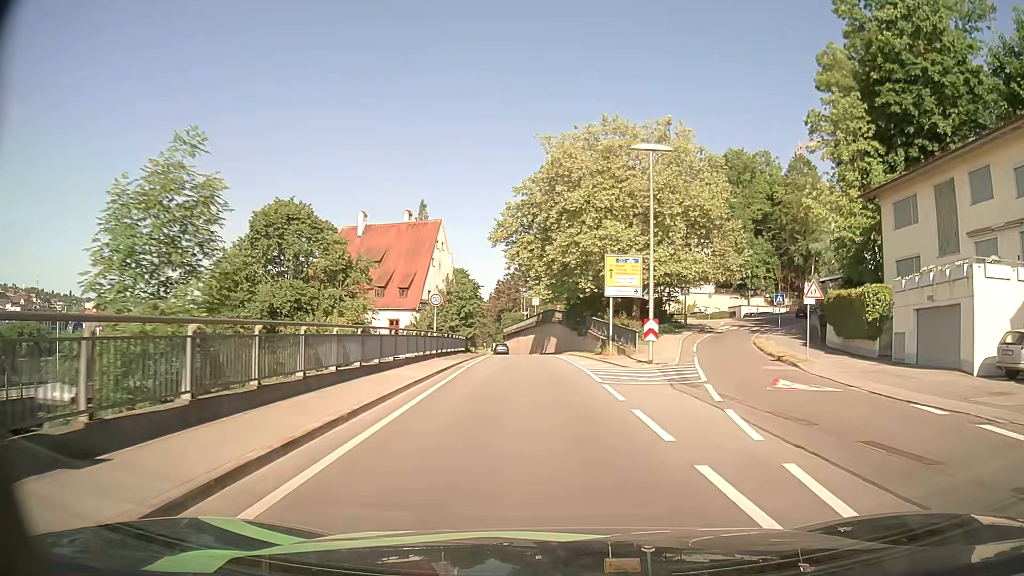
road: primary_link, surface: asphalt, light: Day
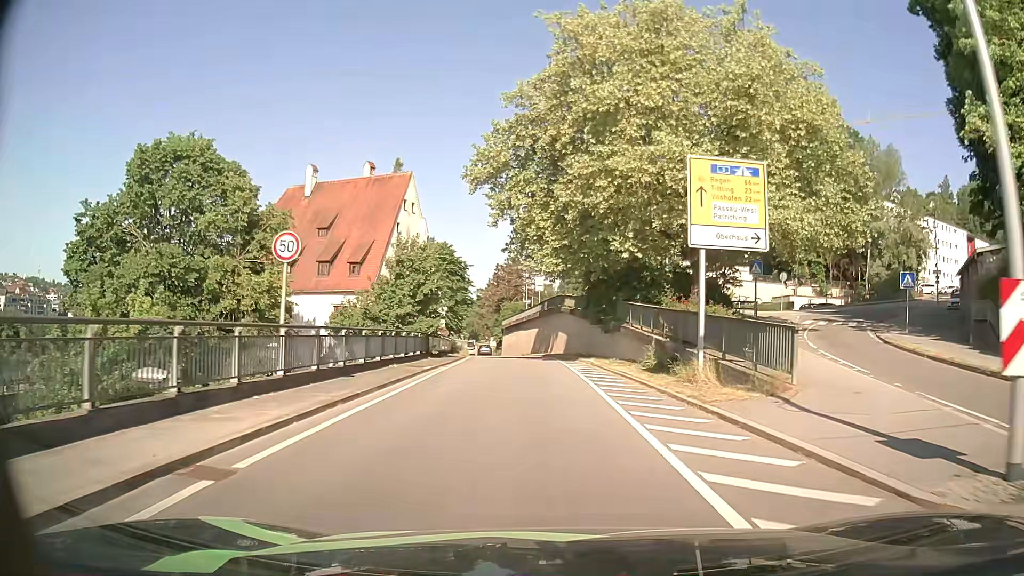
(0.0, +19.7) m; -1°
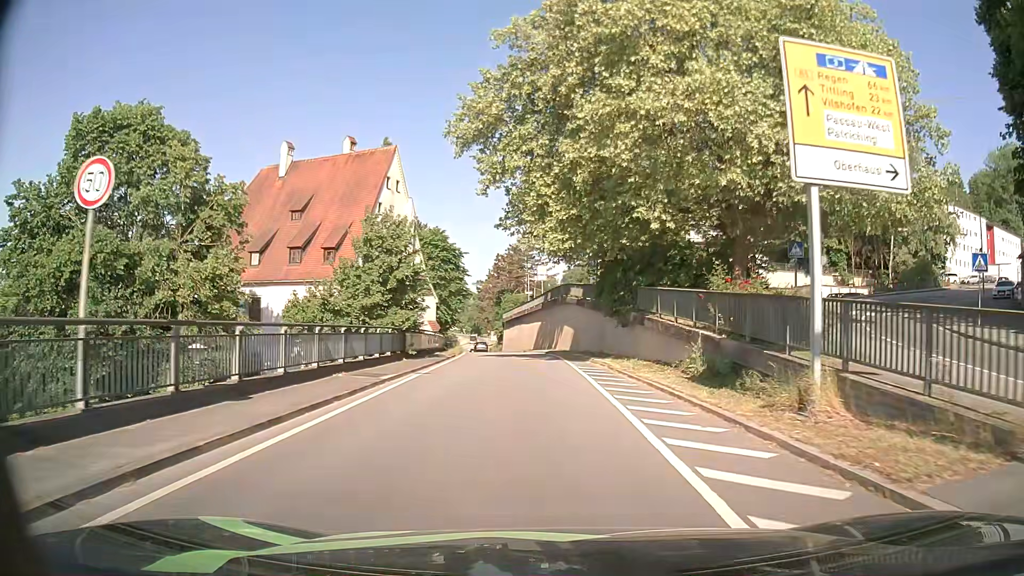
(0.0, +6.6) m; 0°
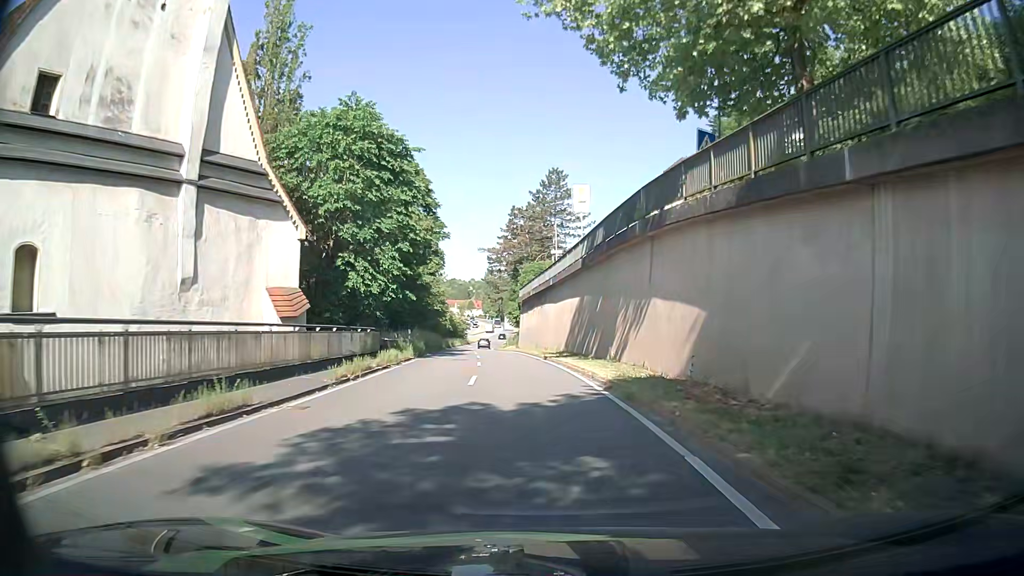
(-0.7, +33.8) m; -3°
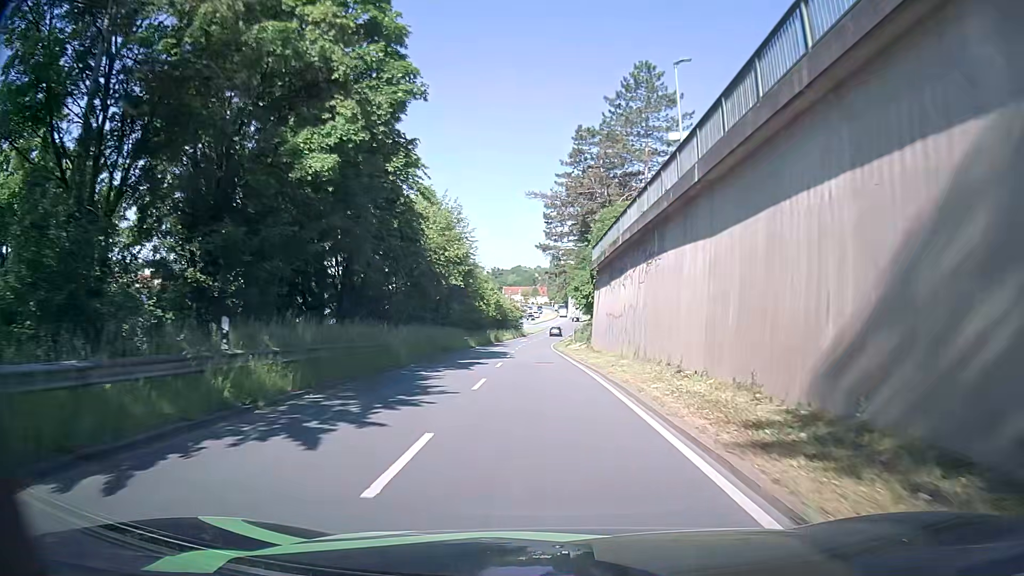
(-1.3, +28.9) m; -5°
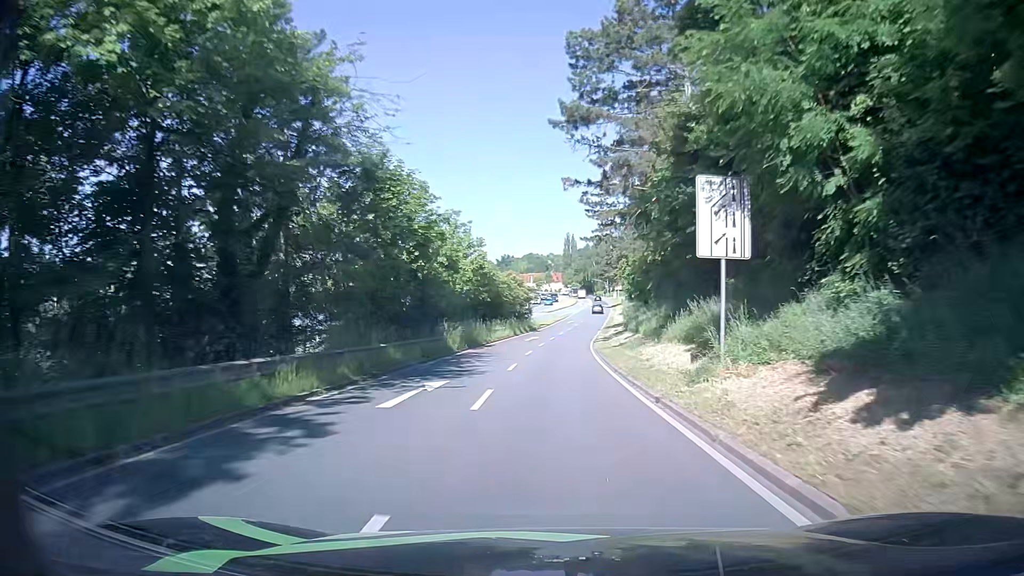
(-1.0, +39.9) m; -1°
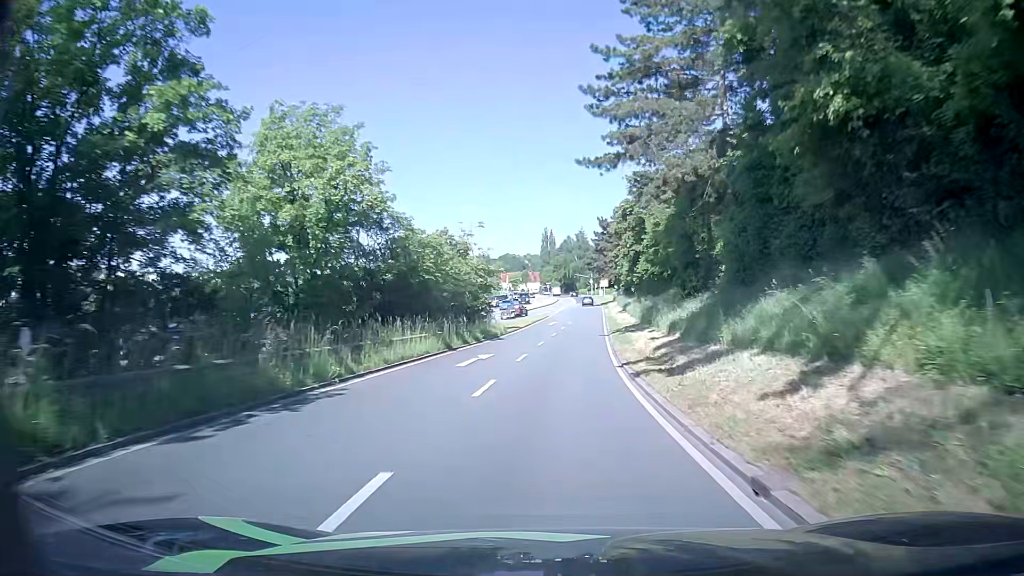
(+0.3, +25.8) m; +1°
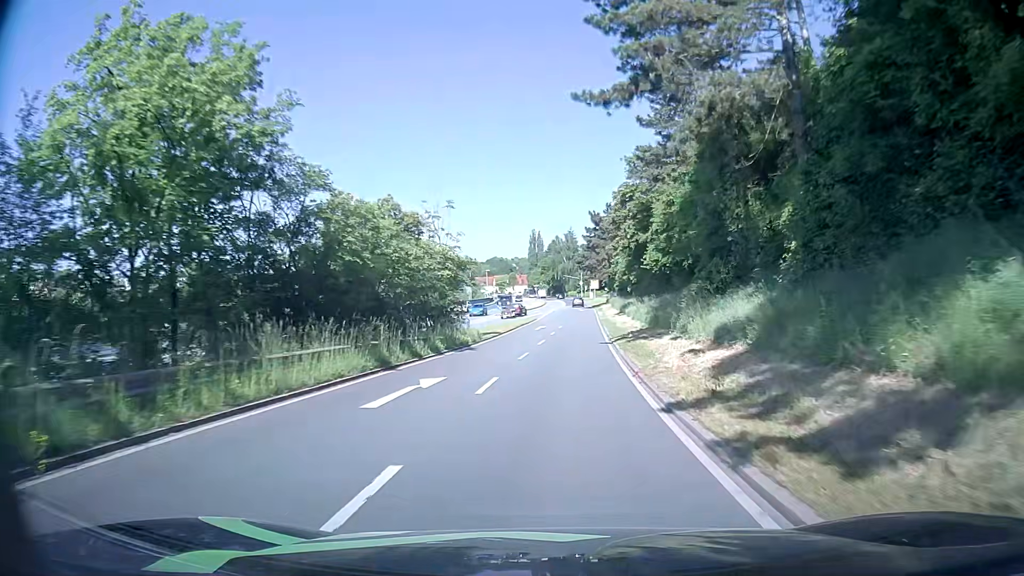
(+0.1, +8.6) m; +1°
(0, +10) (+1, +20) (+1, +30) (+2, +40) (+3, +50) (+4, +60) (+4, +70) (+5, +80) (+5, +90) (+6, +100) m
